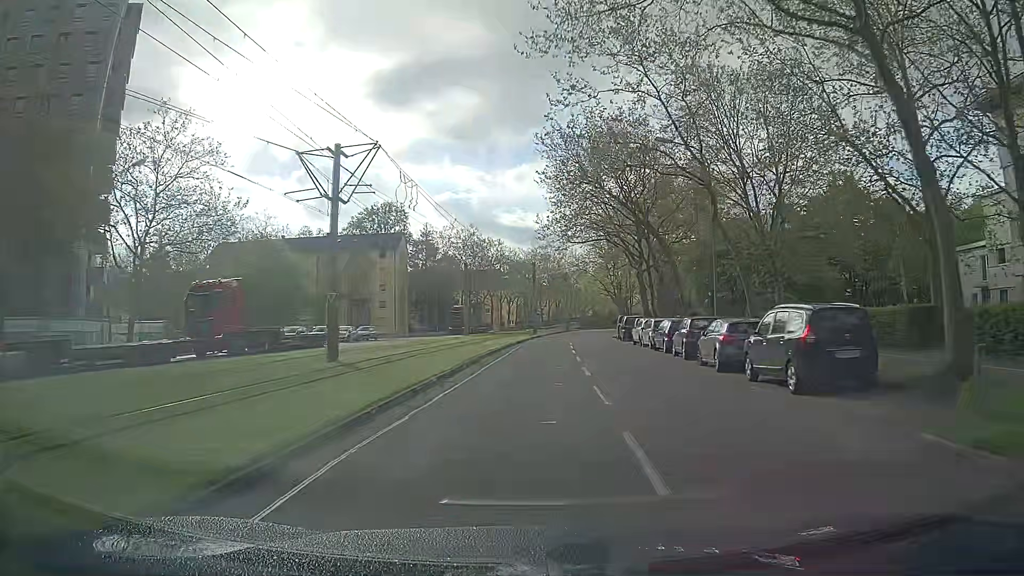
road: tertiary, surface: asphalt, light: Day
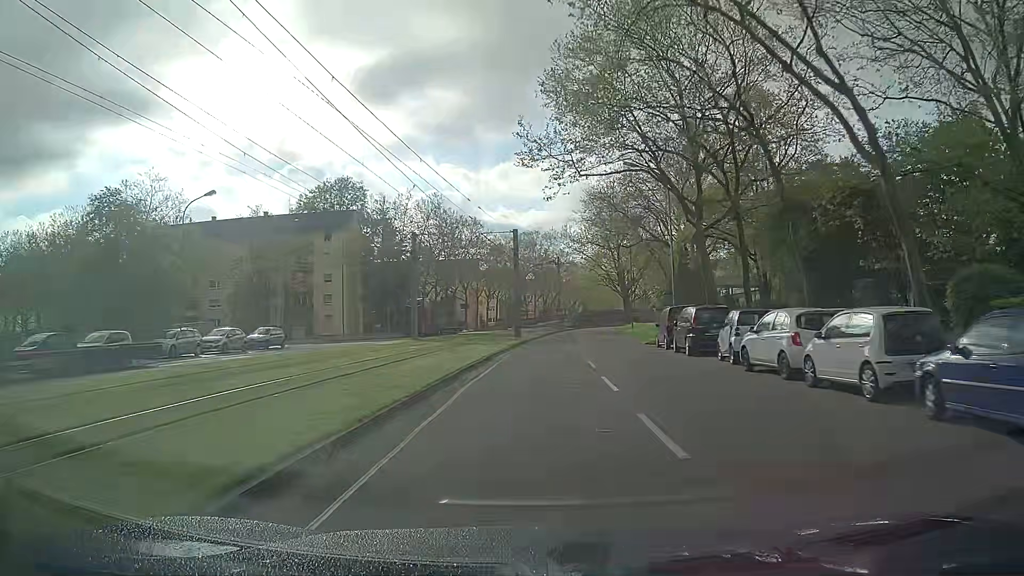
(+0.5, +23.1) m; +2°
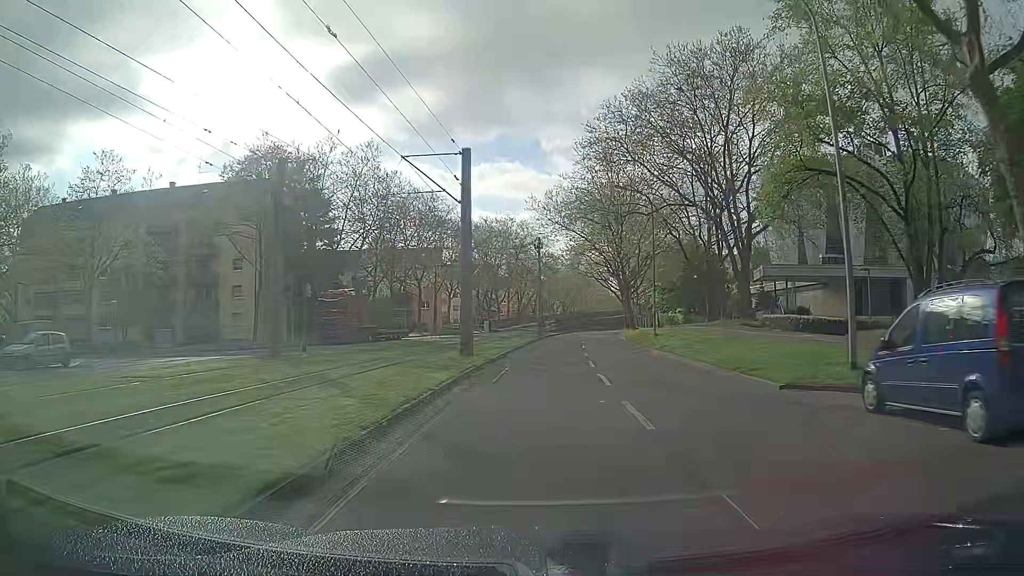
(+0.4, +22.3) m; +2°
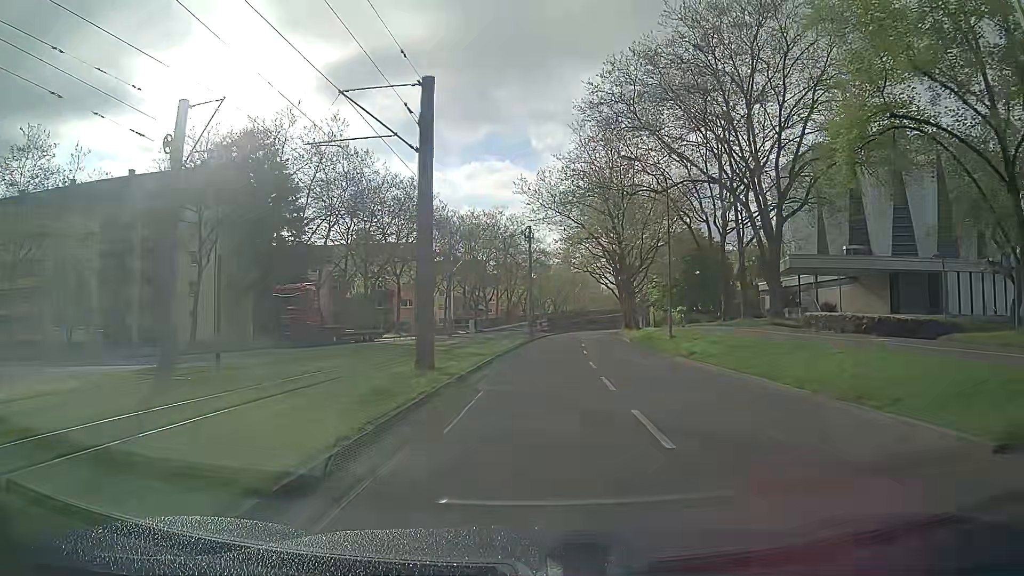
(+0.1, +7.4) m; +1°
(0, +10) (0, +20) (+1, +30) (+2, +40) (+2, +50) (+3, +60) (+4, +70) (+5, +80) (+7, +90) (+8, +100) m
